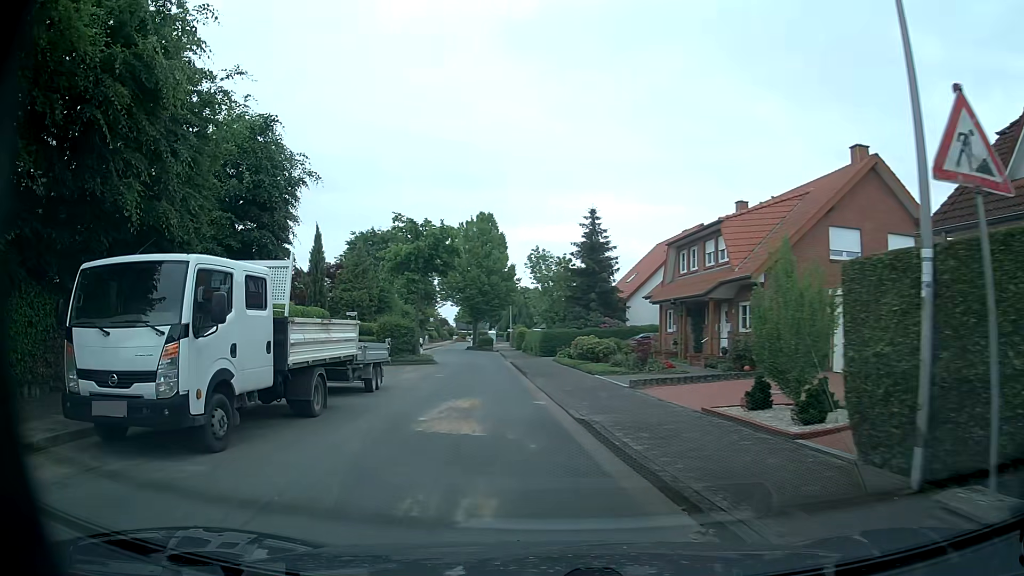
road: residential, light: Day
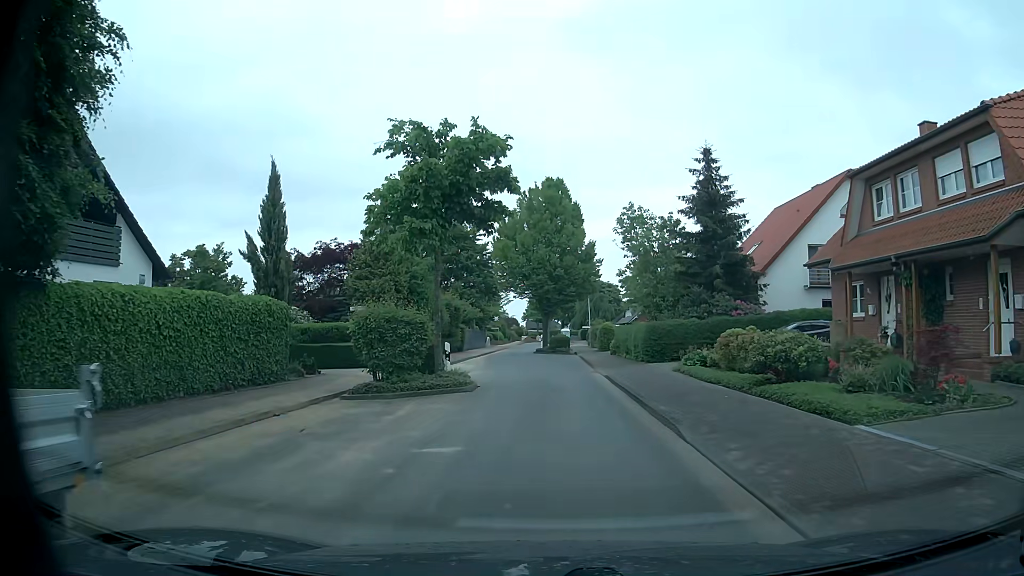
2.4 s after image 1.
(-1.6, +14.4) m; -6°
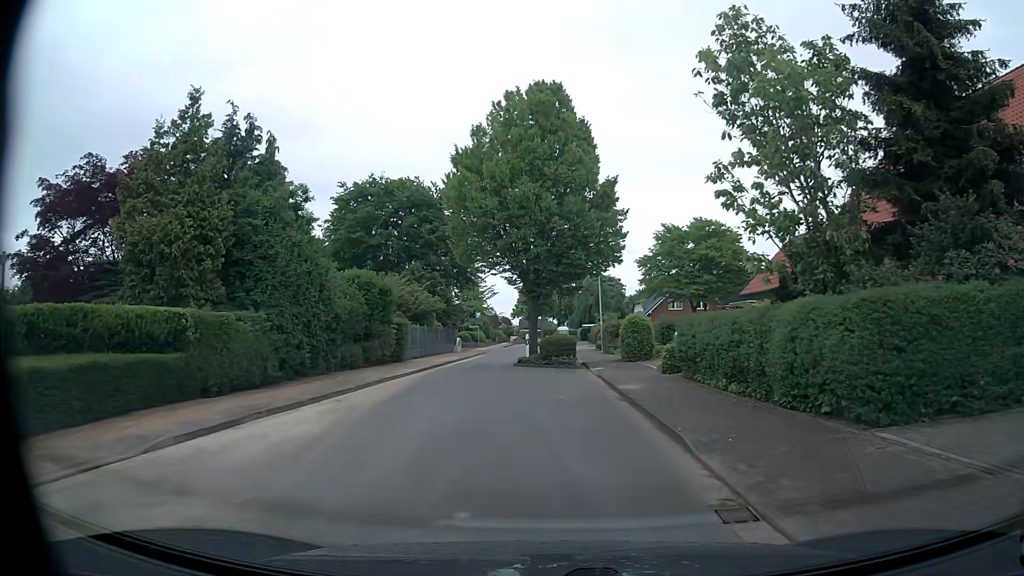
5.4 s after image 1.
(-0.2, +20.5) m; -1°
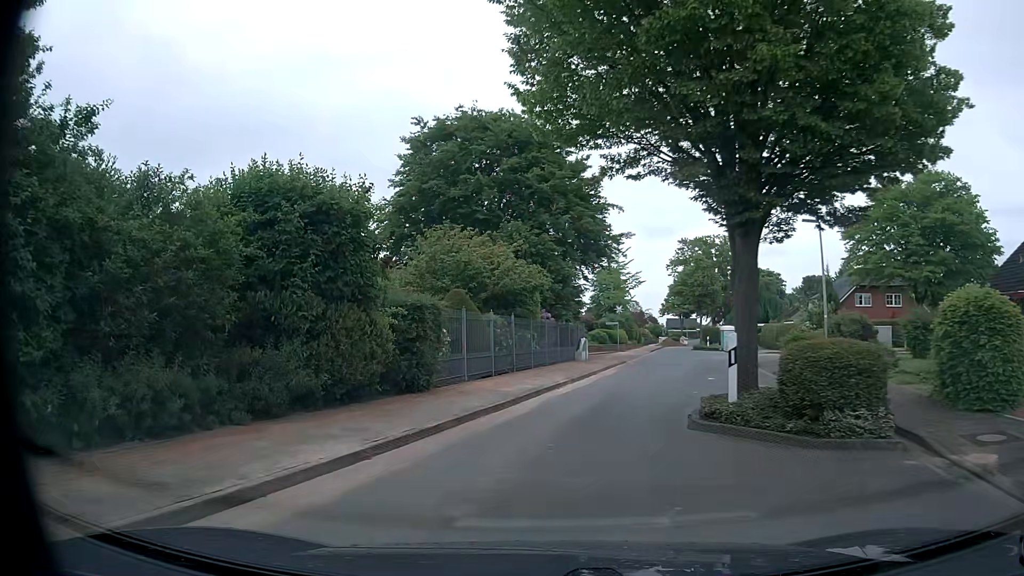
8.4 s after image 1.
(-0.9, +18.9) m; -12°
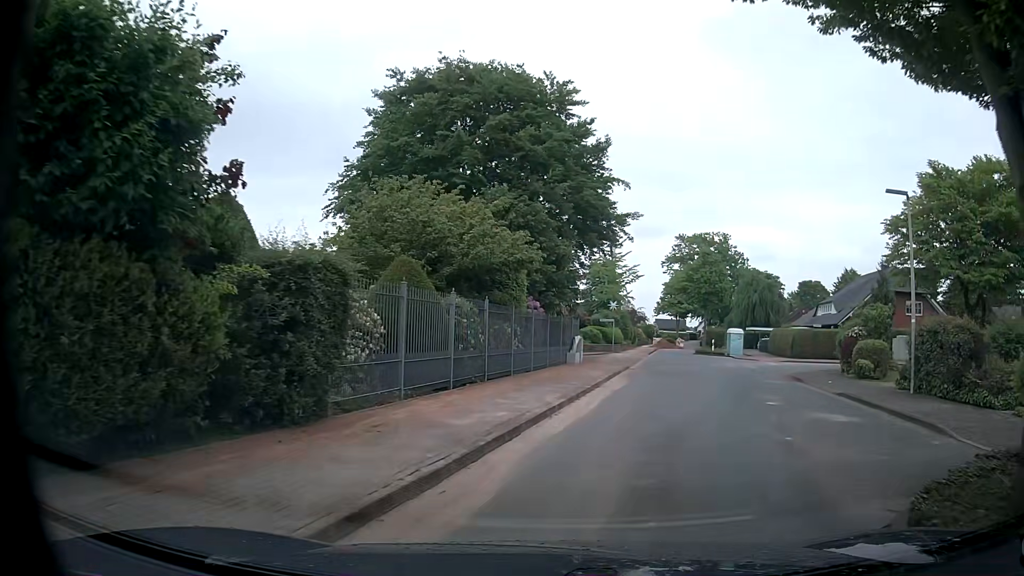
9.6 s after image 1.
(-0.2, +7.0) m; 0°
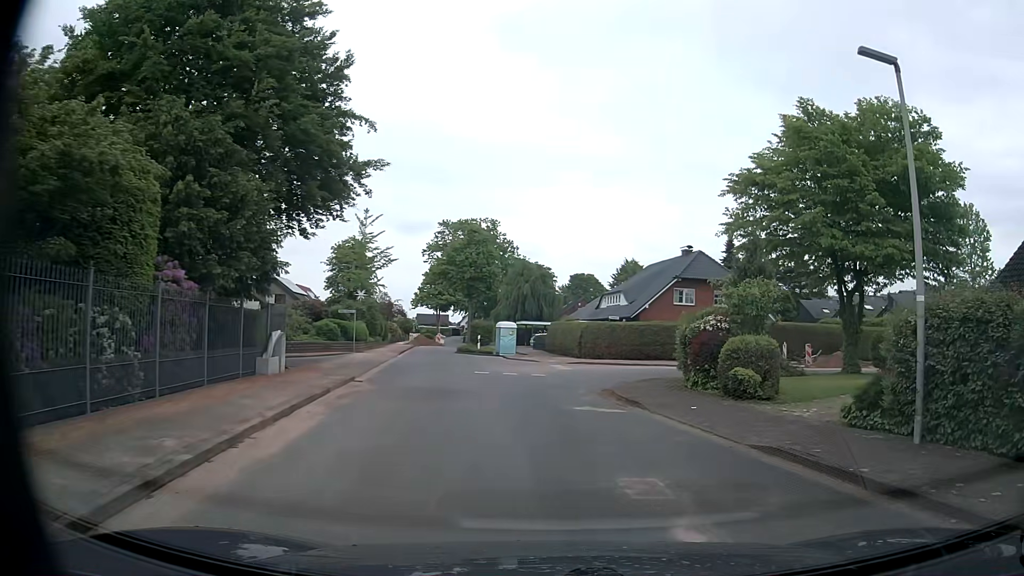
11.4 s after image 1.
(+1.8, +10.0) m; +21°
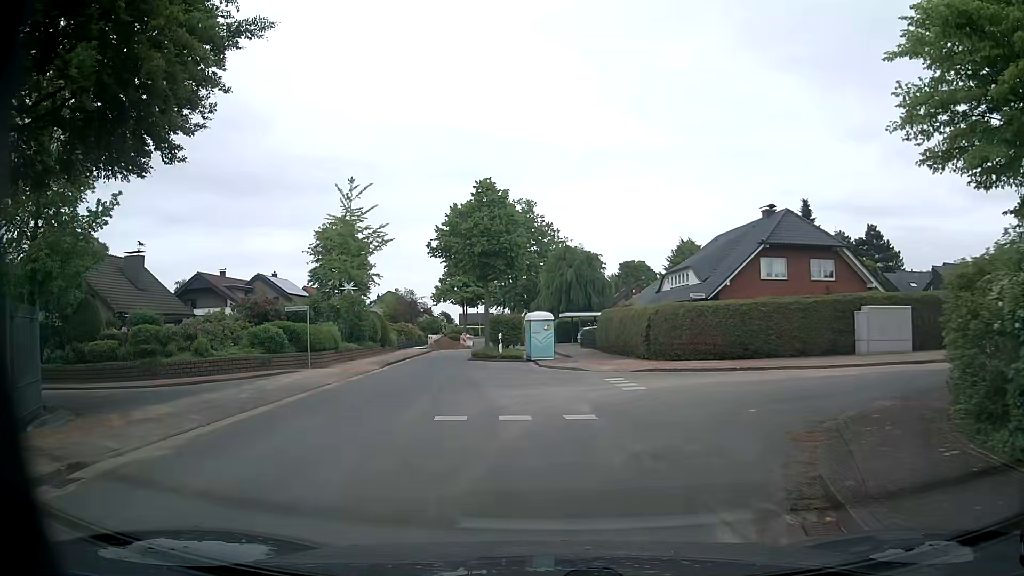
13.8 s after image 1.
(+0.2, +13.6) m; -5°
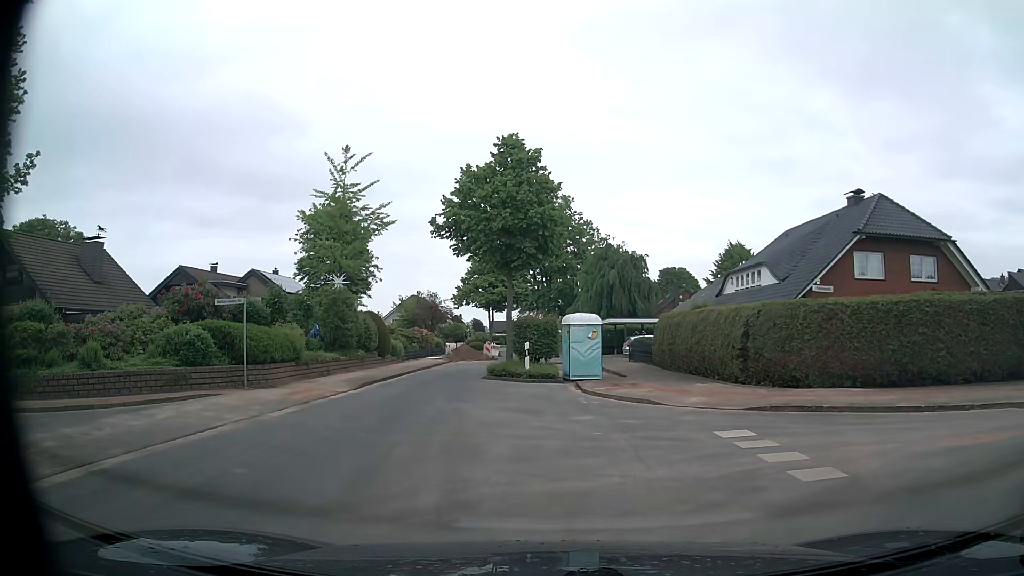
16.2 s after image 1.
(-0.2, +8.6) m; -1°
